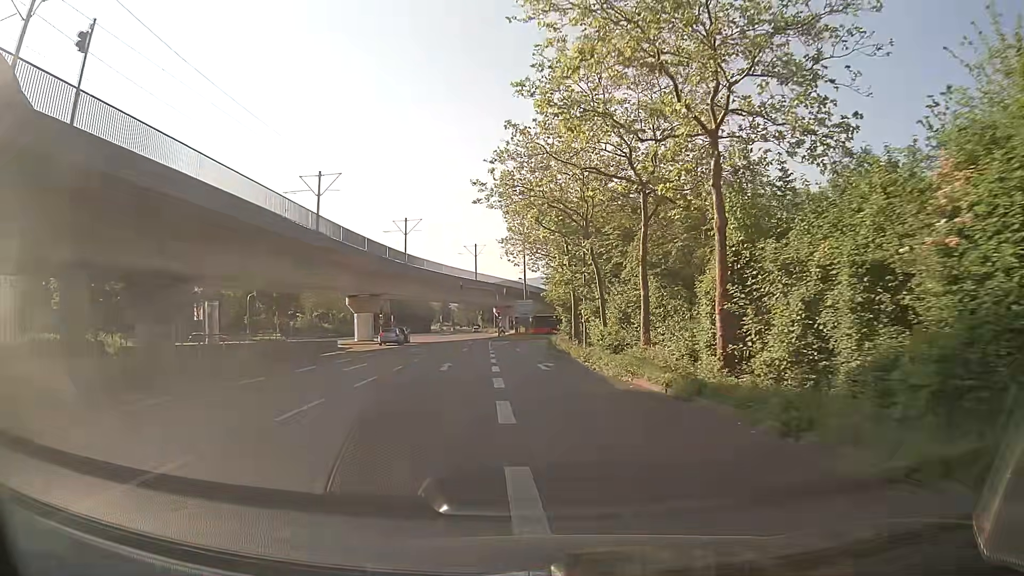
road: tertiary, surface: asphalt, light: Day
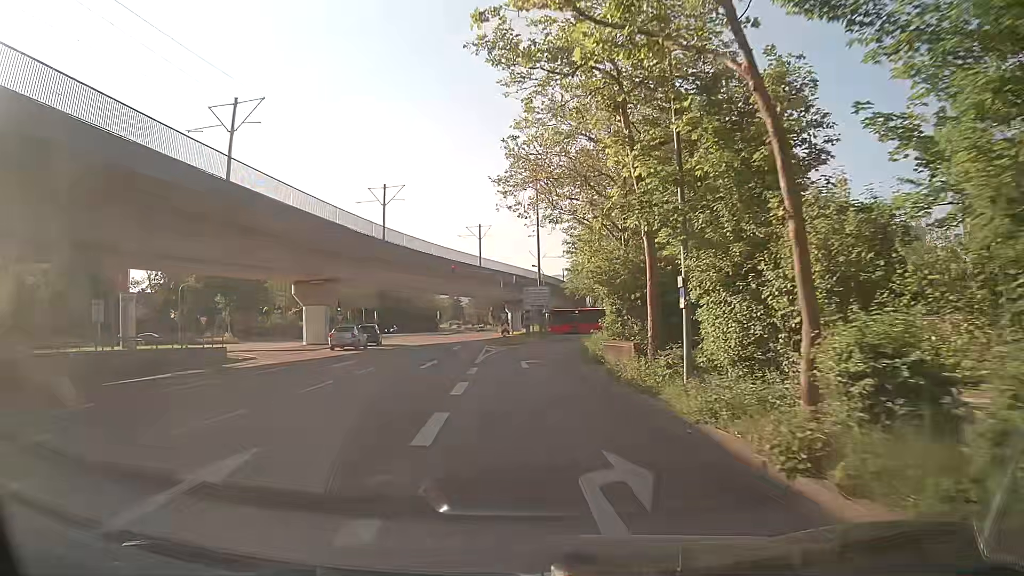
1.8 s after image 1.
(0.0, +19.8) m; -1°
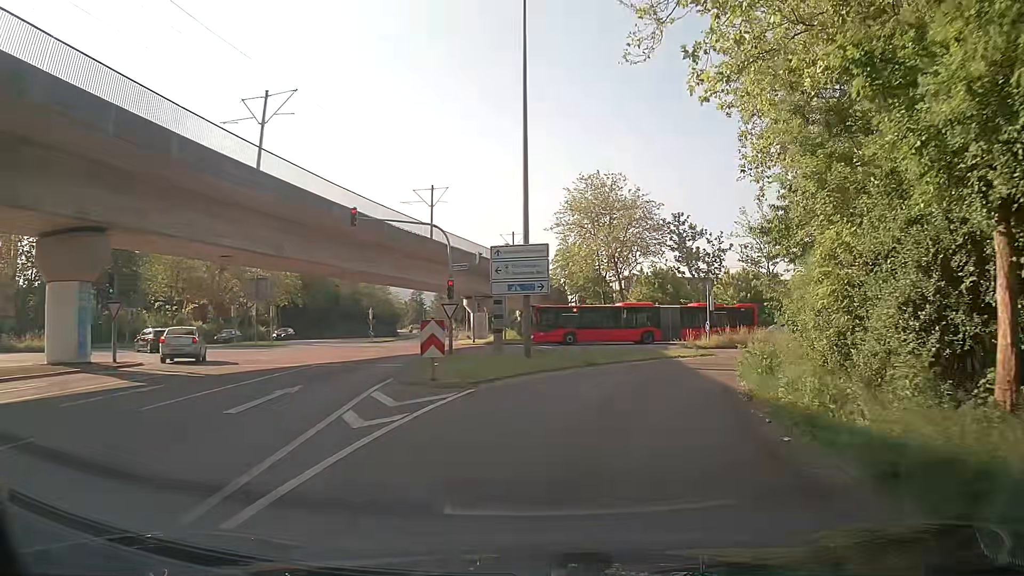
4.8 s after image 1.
(-0.3, +27.8) m; +4°
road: secondary_link
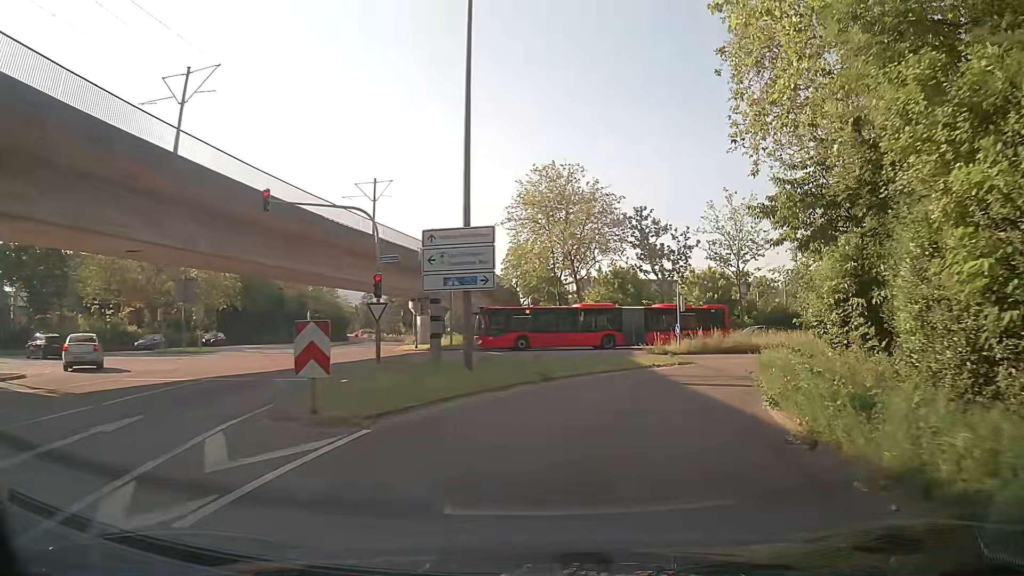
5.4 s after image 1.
(+0.1, +4.8) m; +3°
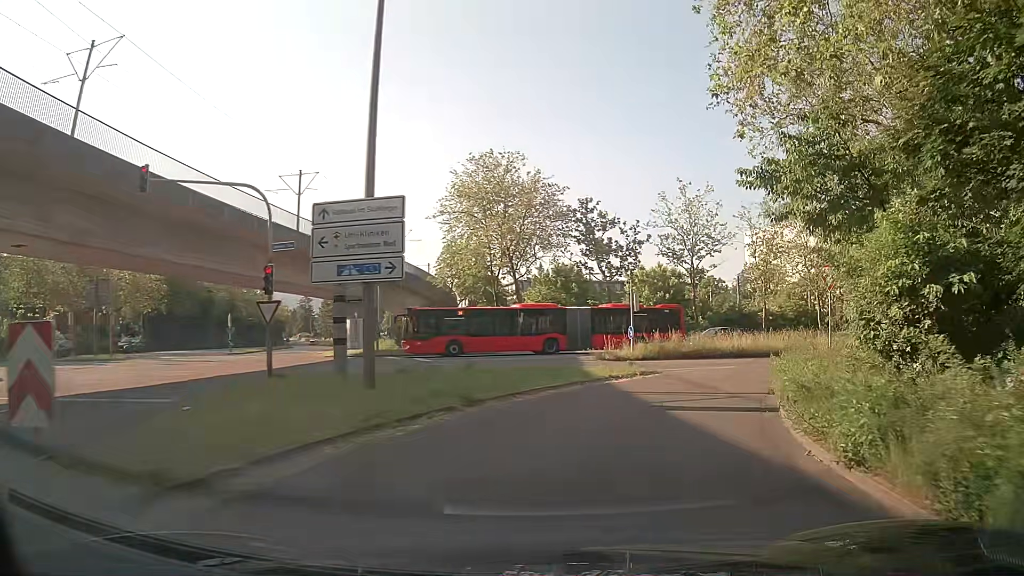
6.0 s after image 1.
(+0.2, +4.7) m; +6°
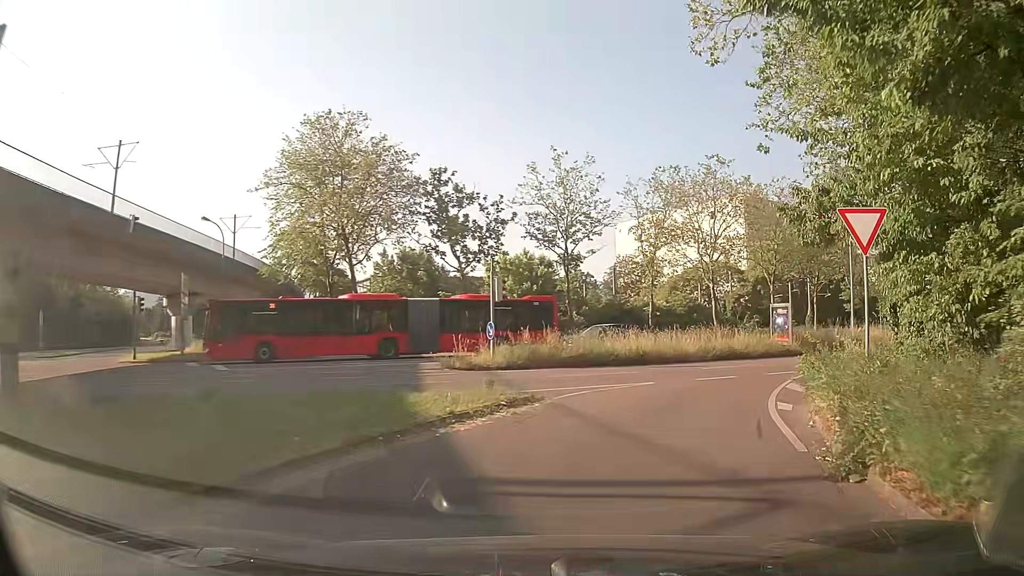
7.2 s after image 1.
(+0.9, +9.0) m; +12°
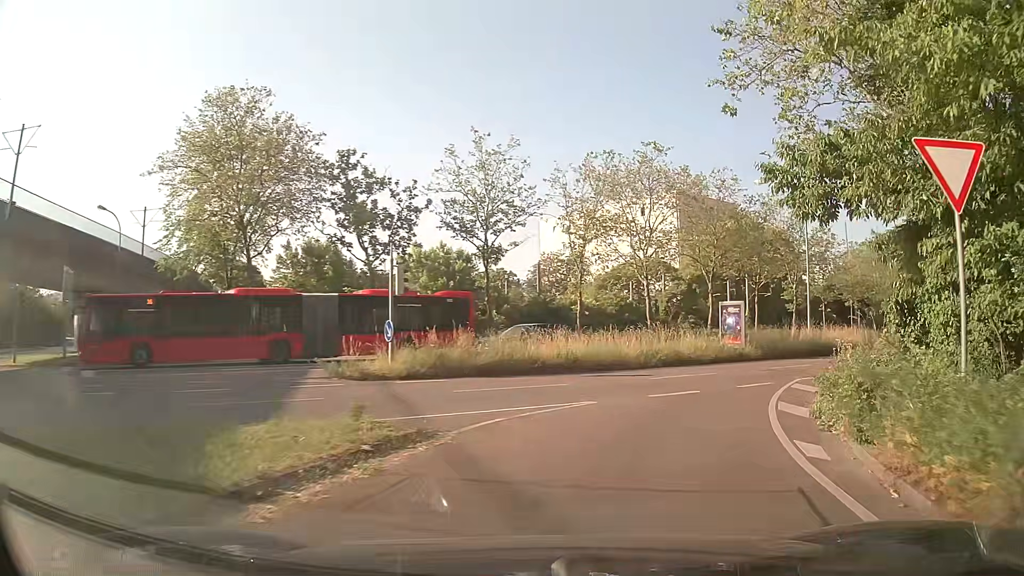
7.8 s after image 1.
(+0.2, +4.4) m; +6°
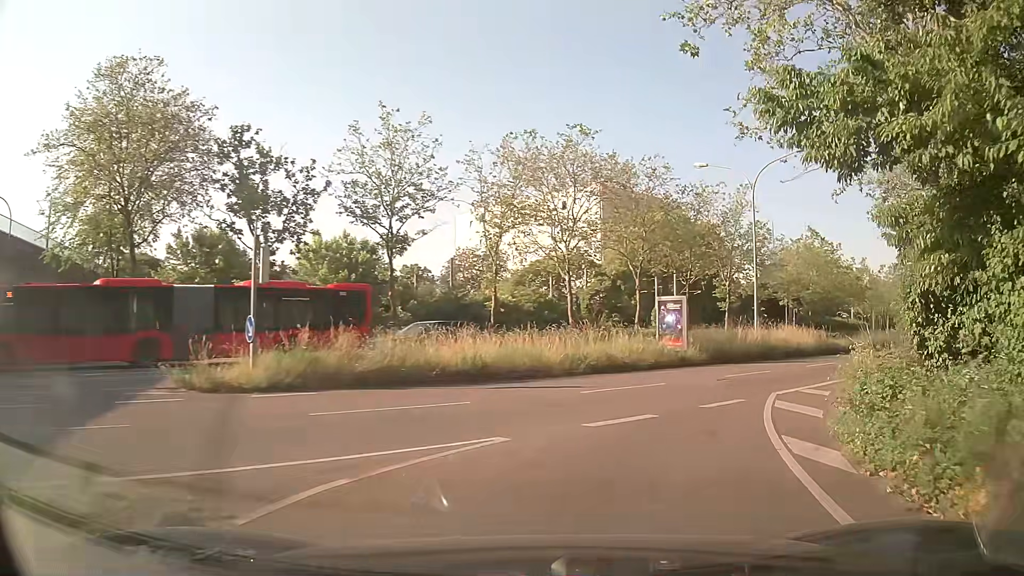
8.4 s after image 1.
(+0.2, +4.3) m; +8°
